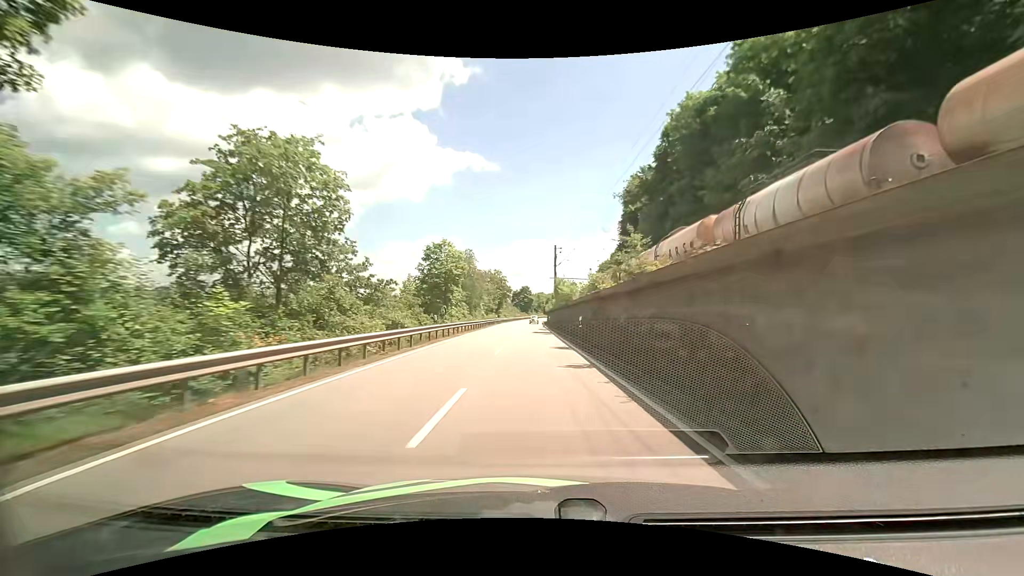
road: primary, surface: asphalt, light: Day
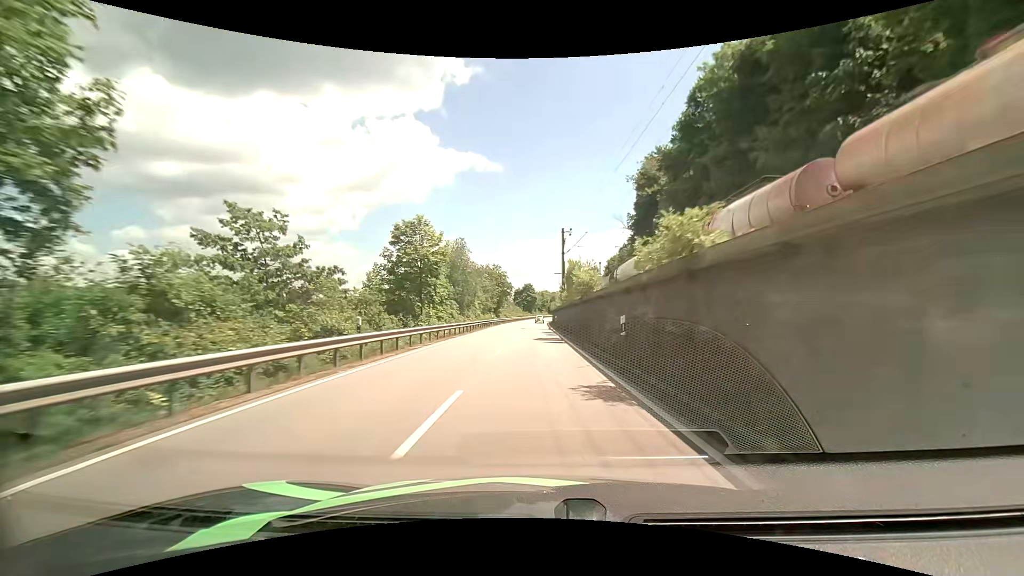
(0.0, +12.3) m; 0°
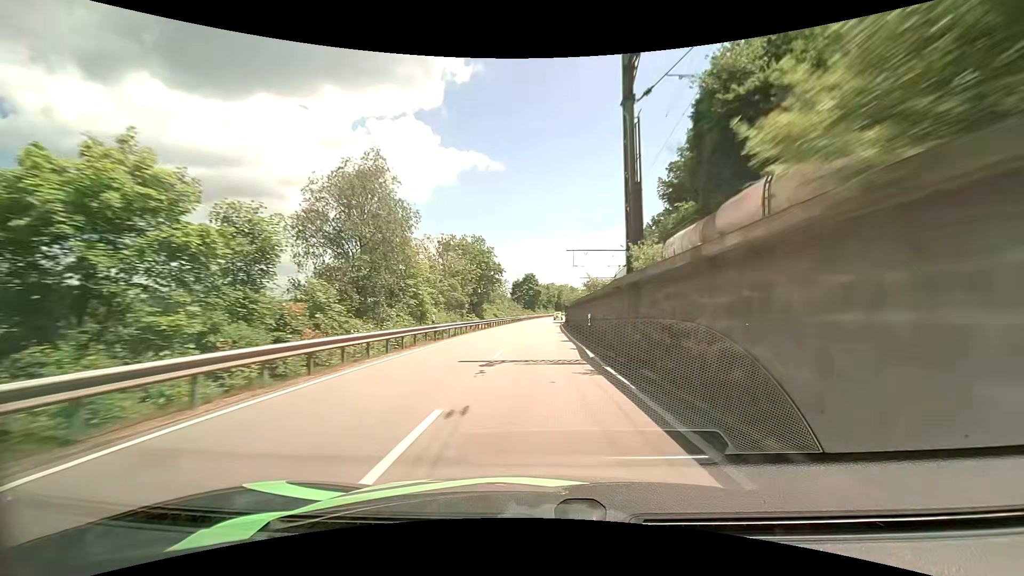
(0.0, +37.6) m; 0°
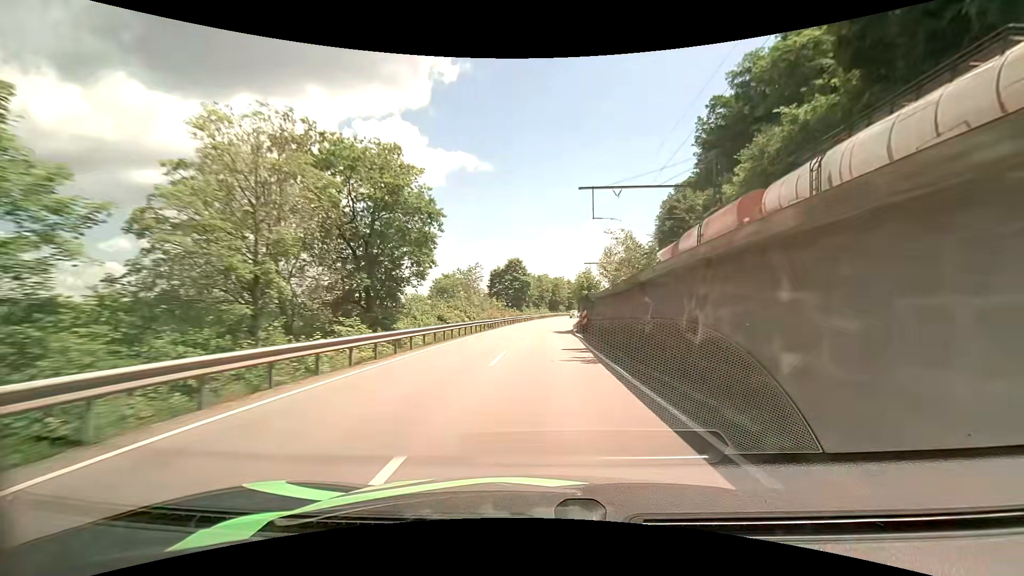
(+0.1, +38.0) m; +1°
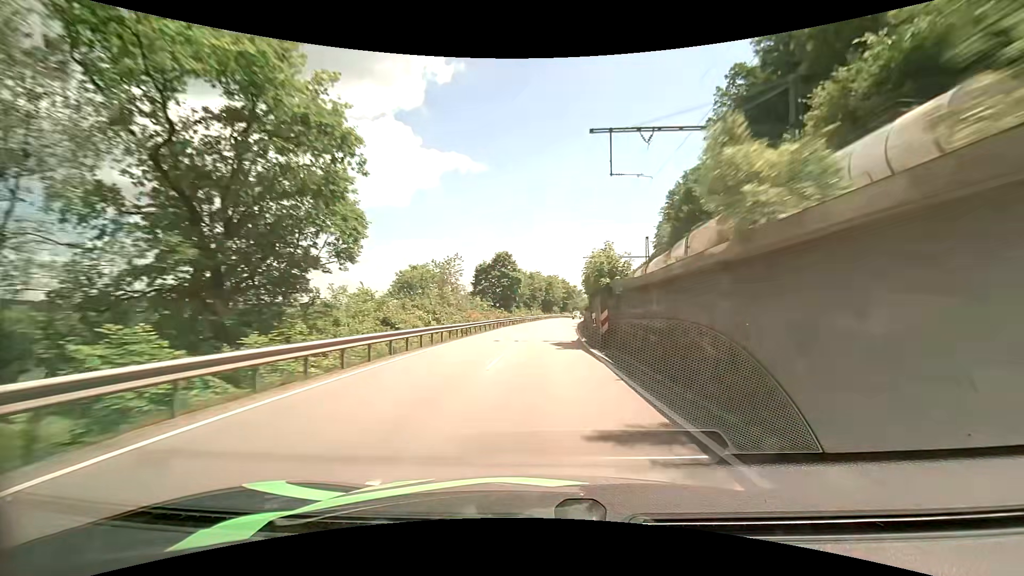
(+0.1, +12.6) m; +1°
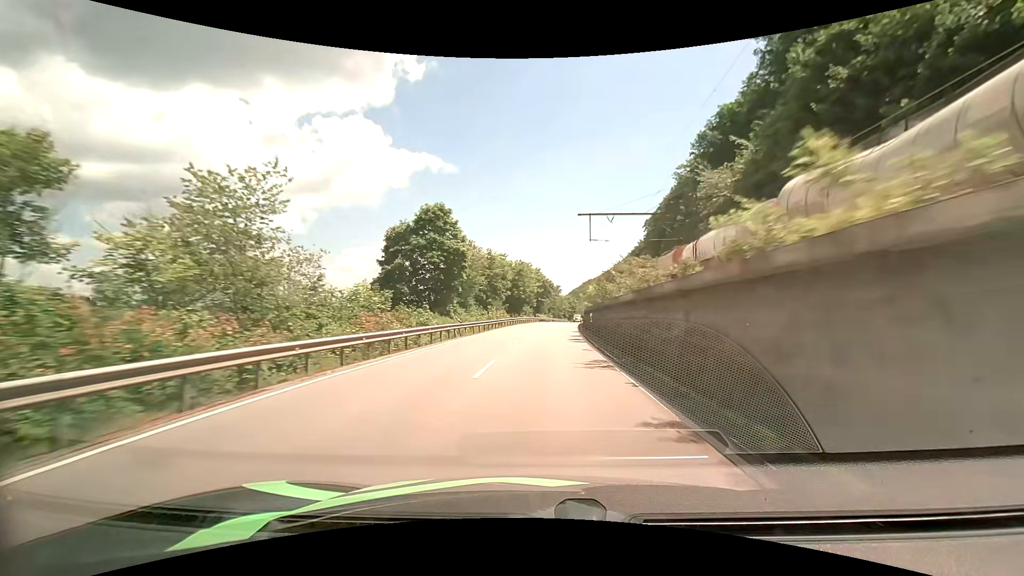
(+1.1, +37.1) m; +3°
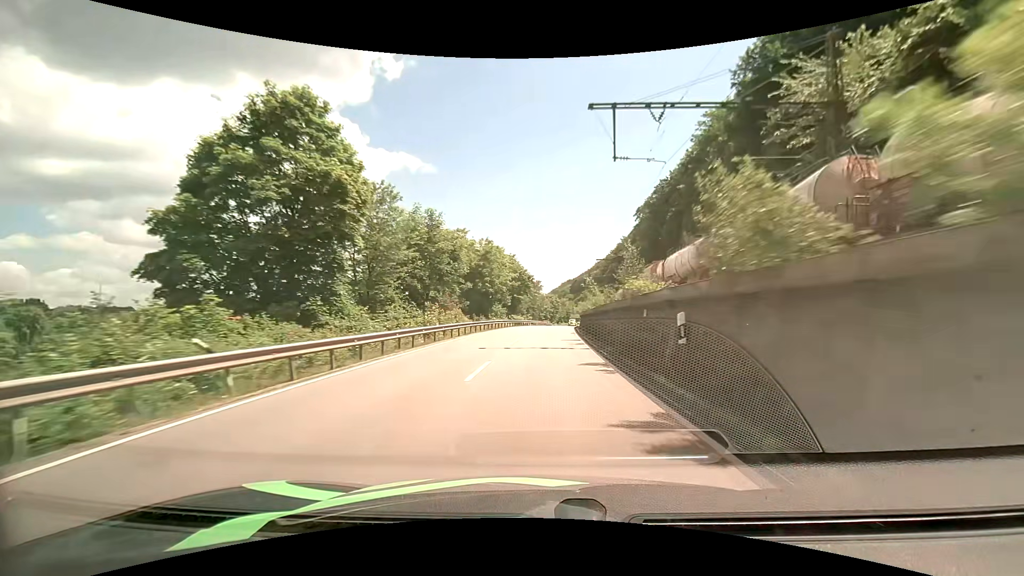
(+0.6, +24.2) m; +2°
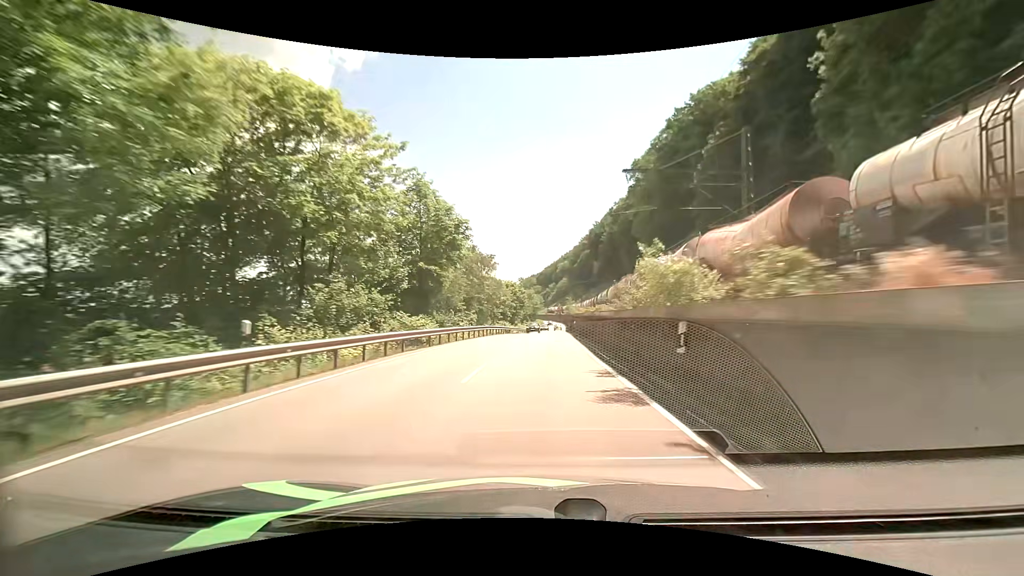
(+1.7, +47.7) m; +5°
(0, +10) (0, +20) (0, +30) (+1, +40) (+1, +50) (+1, +60) (+2, +70) (+2, +80) (+3, +90) (+3, +100) m
